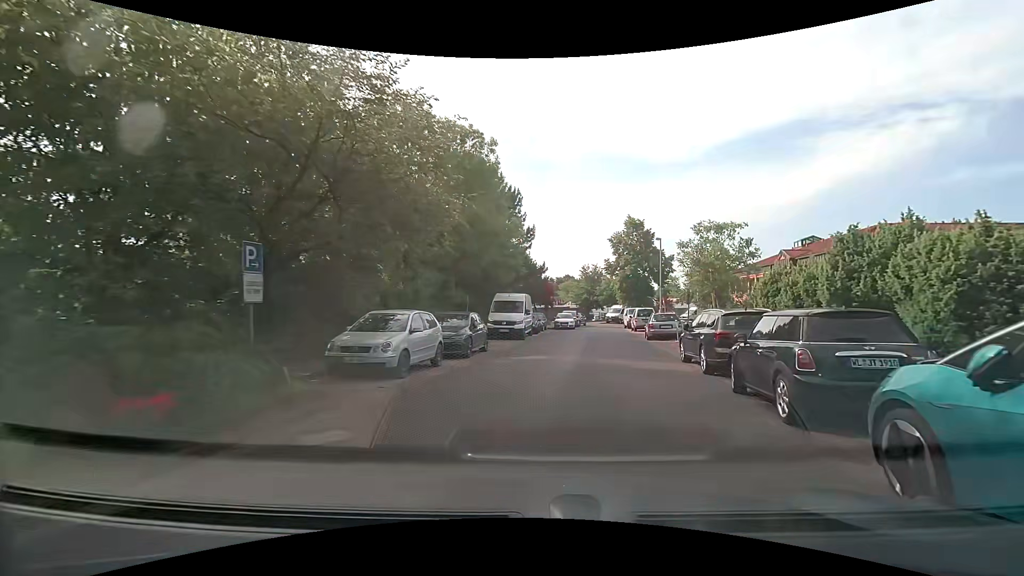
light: Day
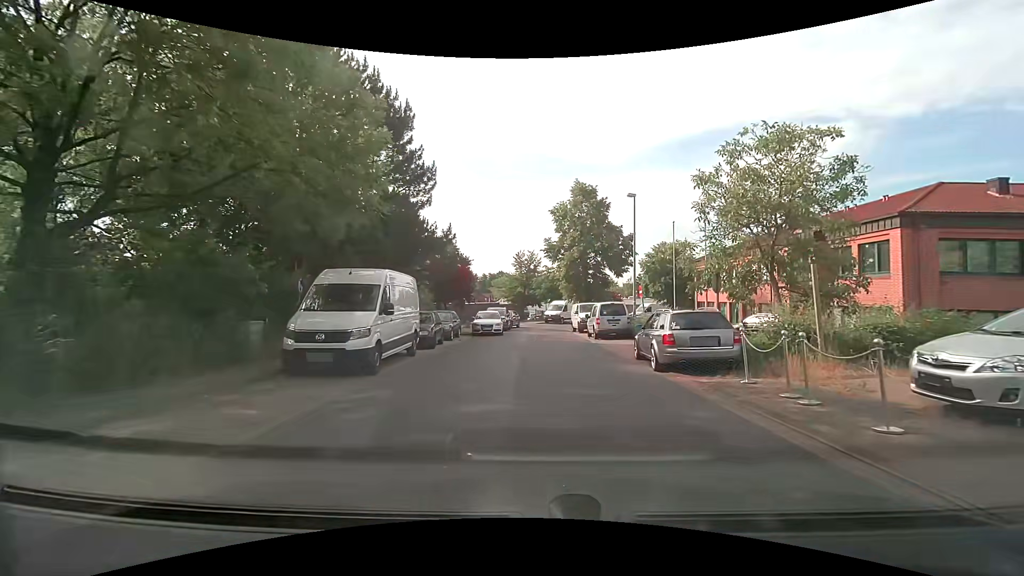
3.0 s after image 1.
(+1.4, +15.2) m; +8°
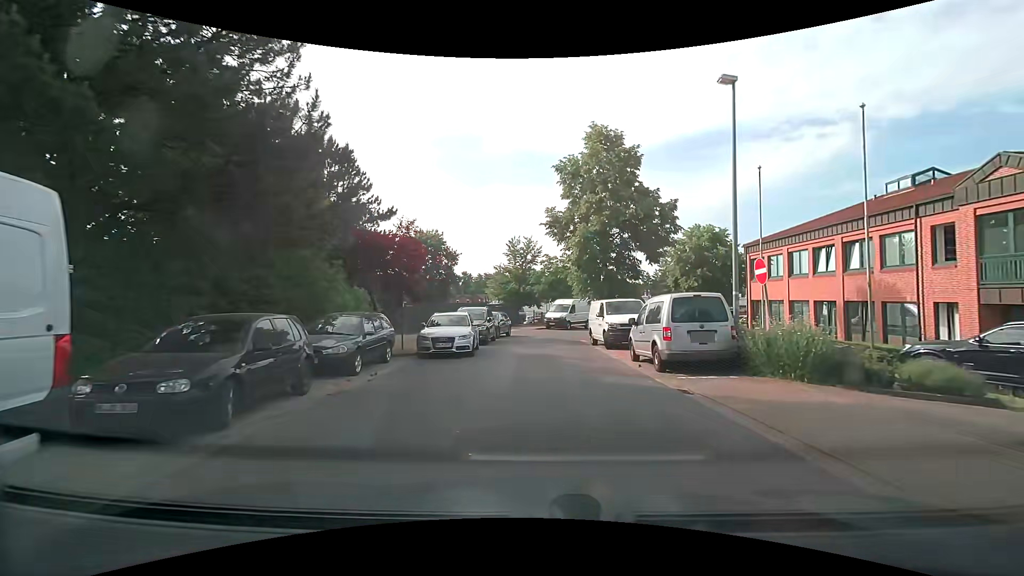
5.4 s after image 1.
(+0.1, +13.0) m; 0°
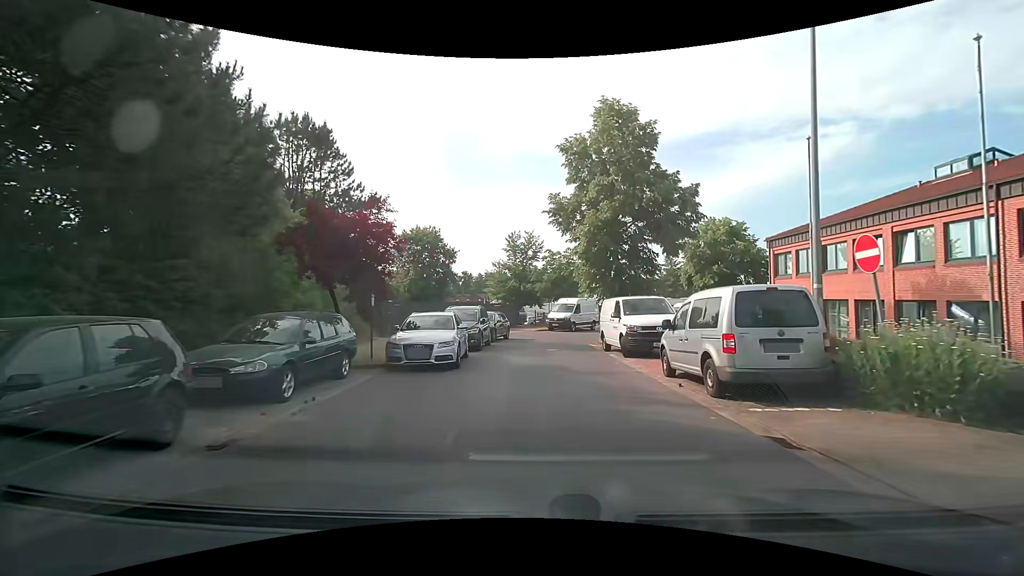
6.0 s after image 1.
(0.0, +3.5) m; 0°
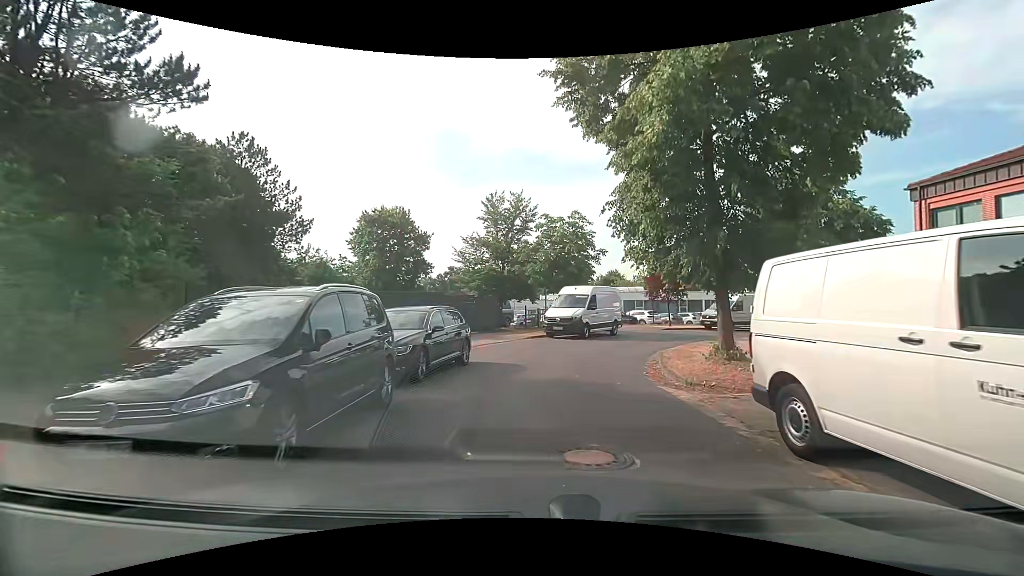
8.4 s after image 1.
(+0.1, +14.2) m; +1°
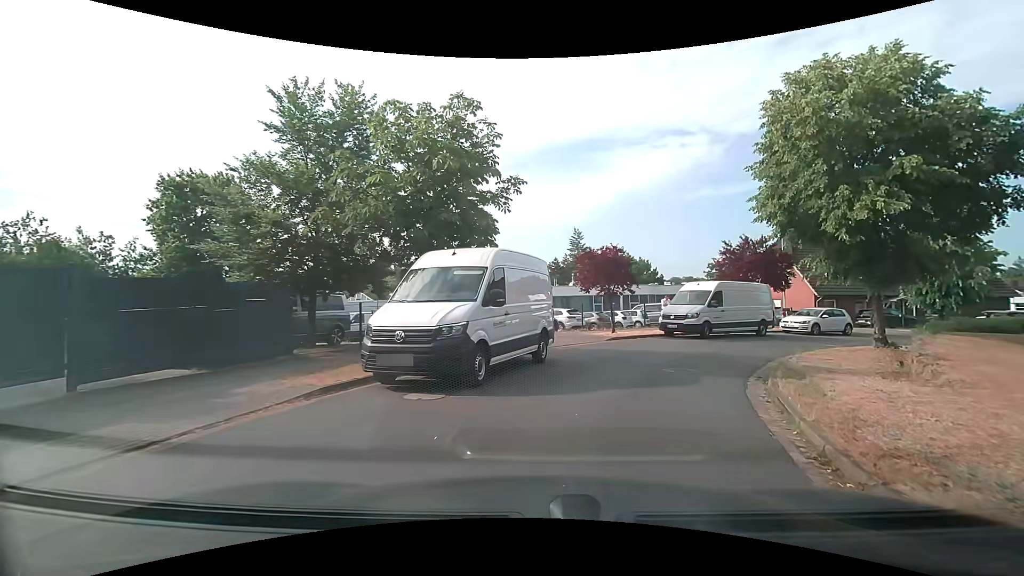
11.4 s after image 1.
(+1.0, +14.8) m; +10°
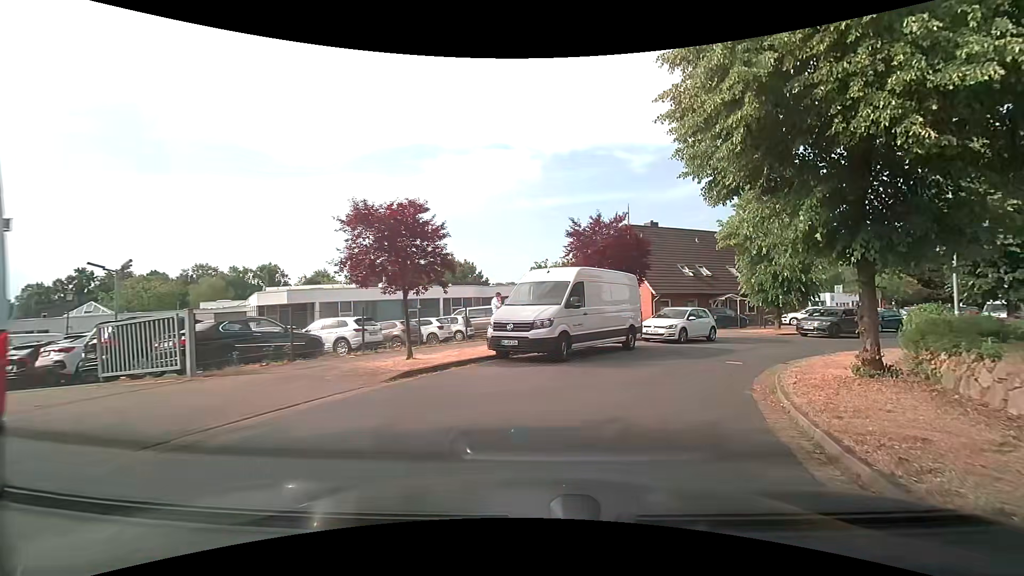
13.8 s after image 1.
(+1.8, +10.0) m; +20°
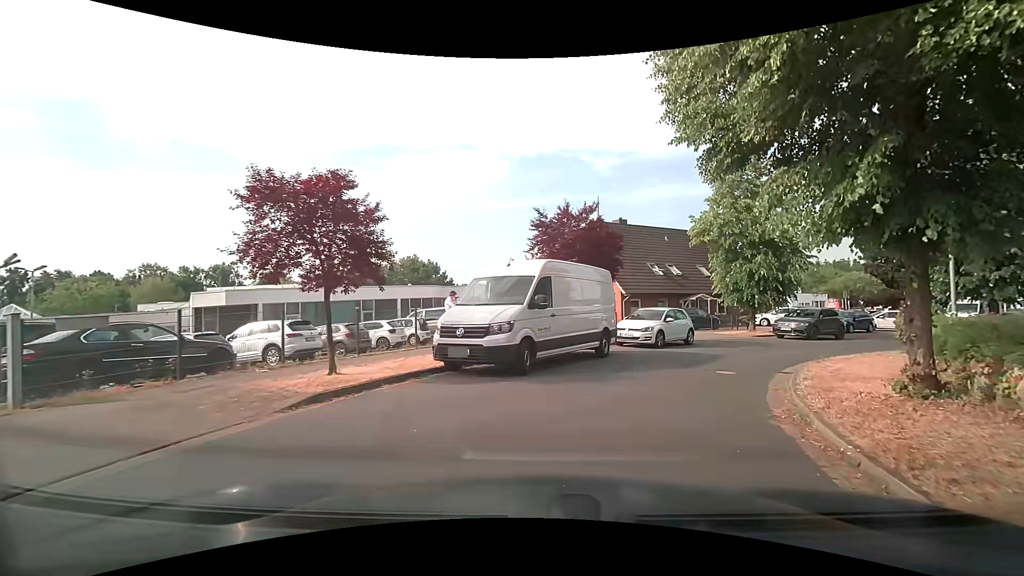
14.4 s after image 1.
(+0.1, +2.4) m; +4°
(+2, +10) (+7, +18) (+14, +25) (+22, +30) (+31, +36) (+39, +42) (+47, +48) (+55, +53) (+64, +59) (+72, +65) m
